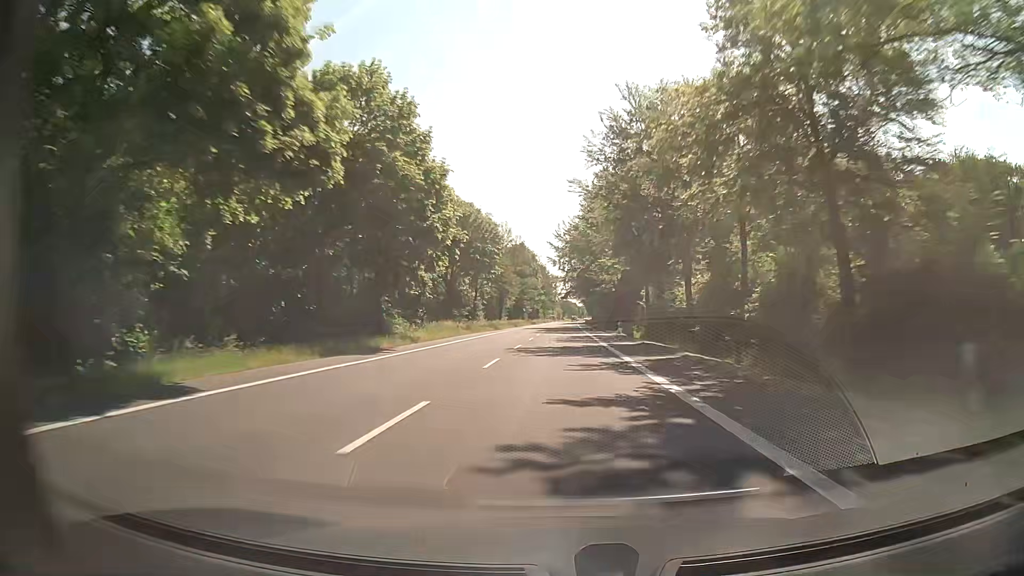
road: secondary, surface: asphalt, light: Day
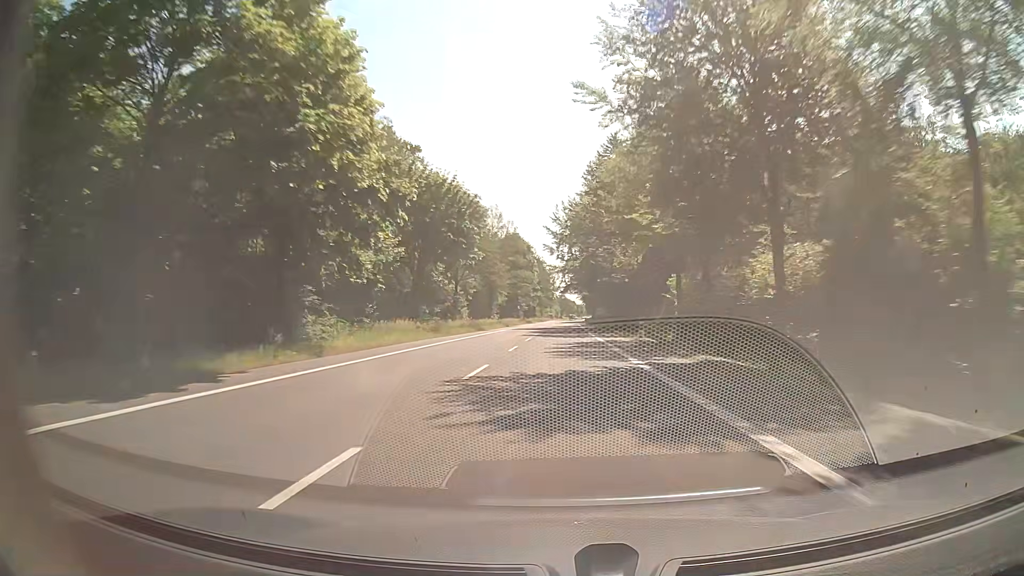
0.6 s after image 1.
(0.0, +15.8) m; 0°
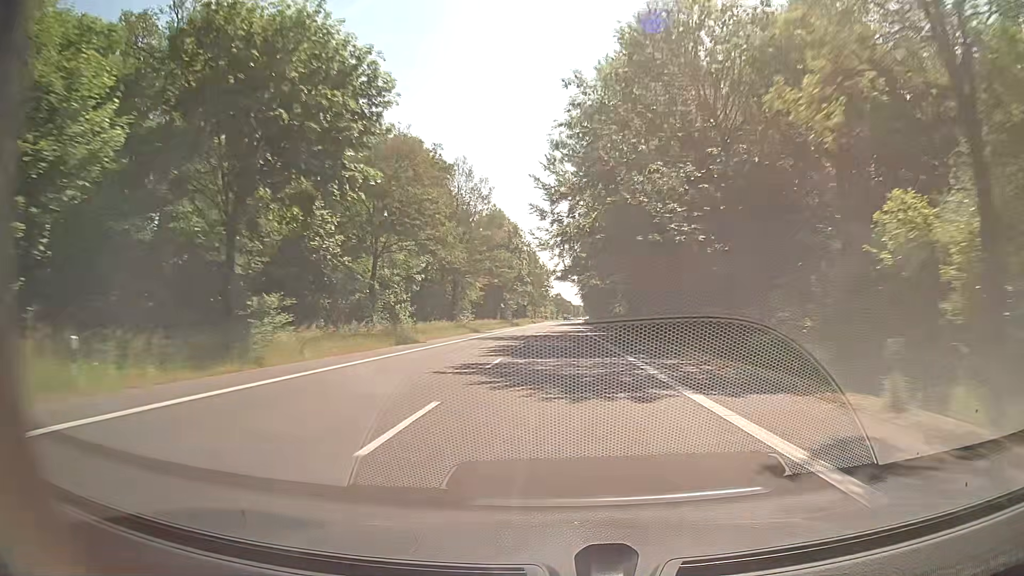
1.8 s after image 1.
(+0.1, +31.6) m; 0°
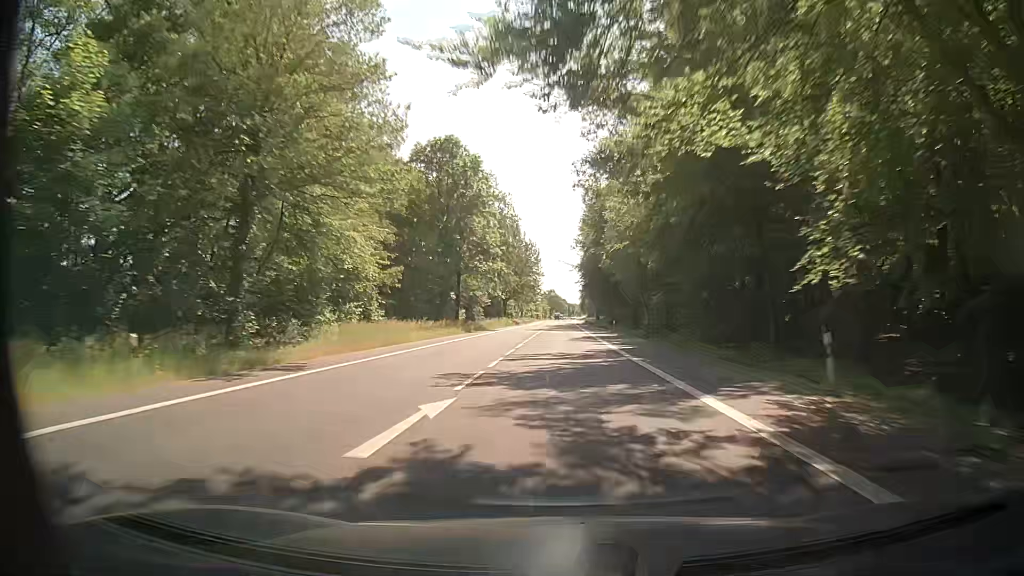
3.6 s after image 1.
(+0.2, +47.4) m; 0°
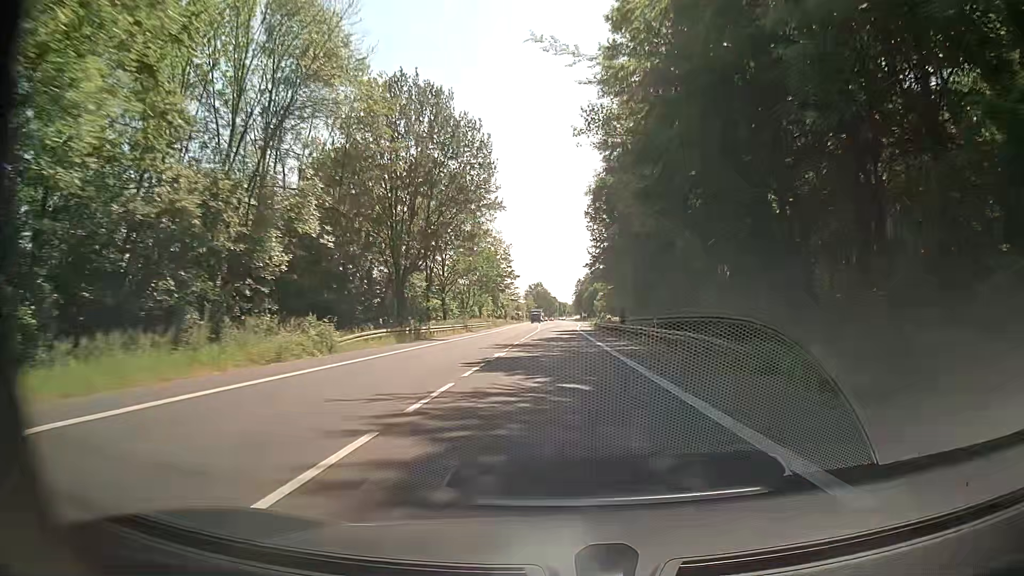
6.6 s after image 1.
(+1.4, +79.0) m; +1°
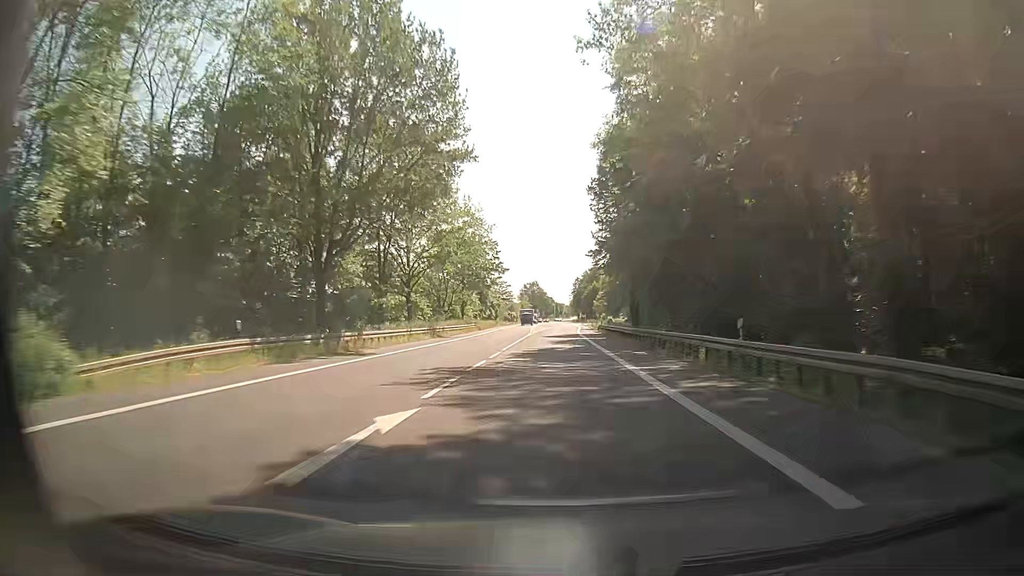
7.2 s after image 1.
(+0.1, +15.8) m; 0°
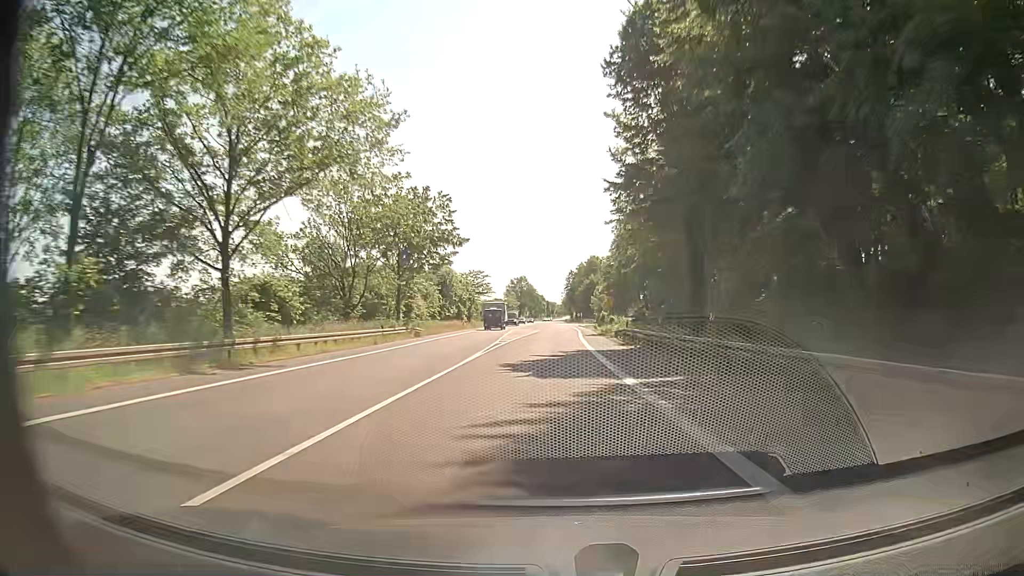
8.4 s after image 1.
(0.0, +31.6) m; 0°
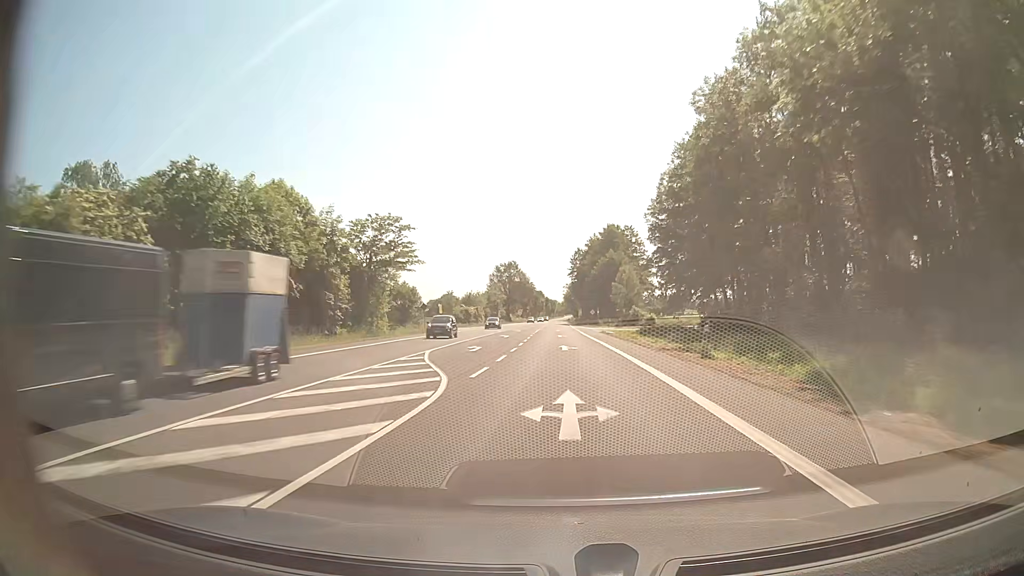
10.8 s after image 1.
(+0.4, +63.2) m; +1°
(0, +10) (0, +20) (0, +30) (0, +40) (0, +50) (0, +60) (0, +70) (0, +80) (0, +90) (0, +100) m
